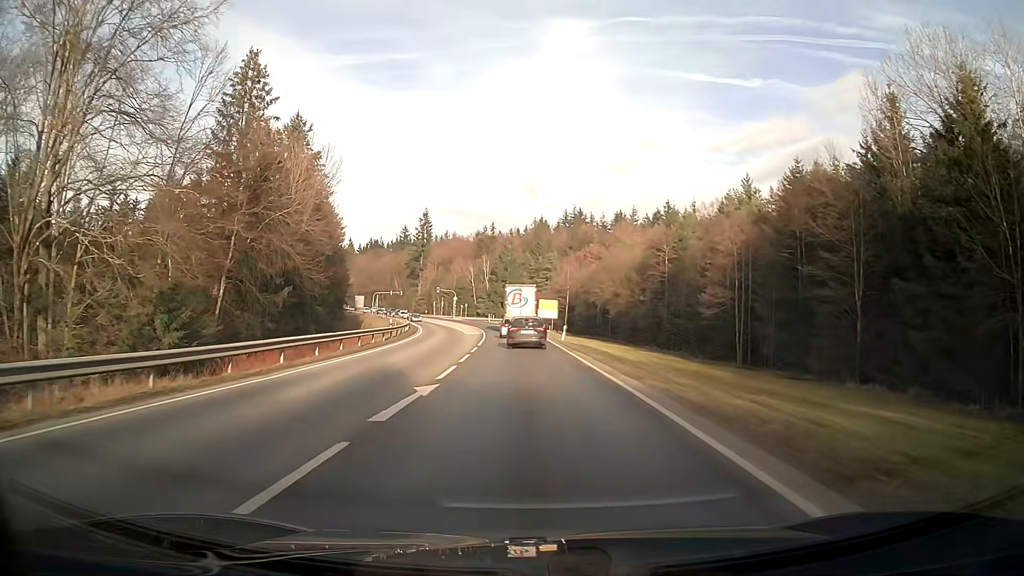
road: secondary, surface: asphalt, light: Day
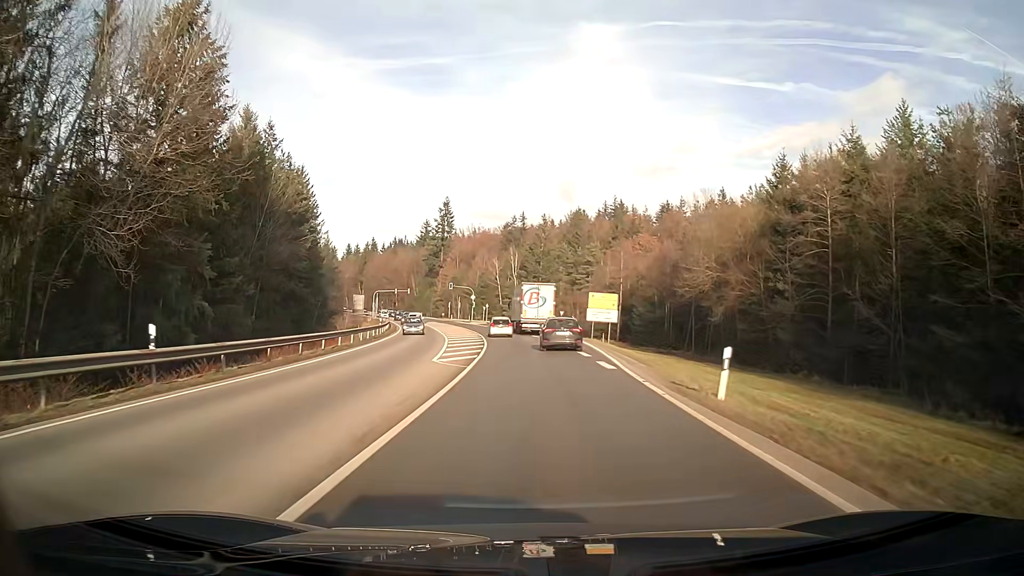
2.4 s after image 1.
(-0.8, +32.0) m; -3°
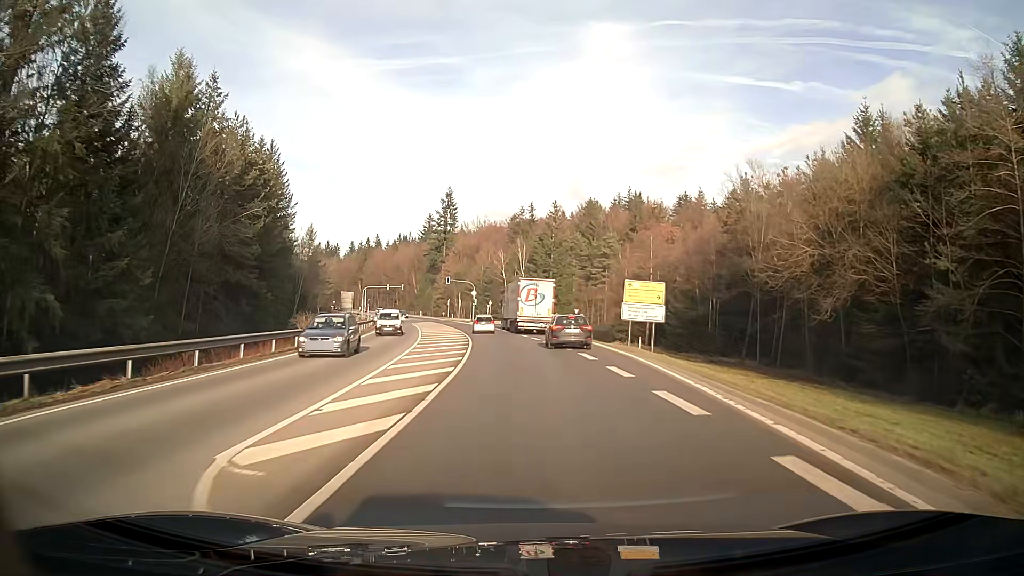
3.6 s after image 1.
(-0.1, +15.8) m; -1°
(0, +10) (0, +20) (-1, +30) (-2, +40) (-3, +50) (-5, +60) (-6, +70) (-8, +79) (-10, +89) (-13, +99) m
